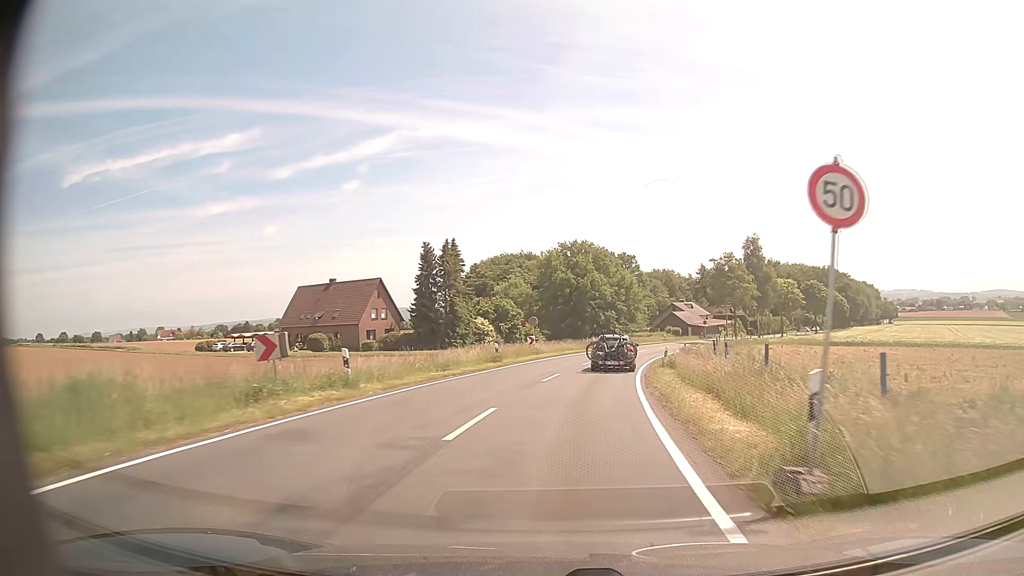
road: tertiary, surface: asphalt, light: Day
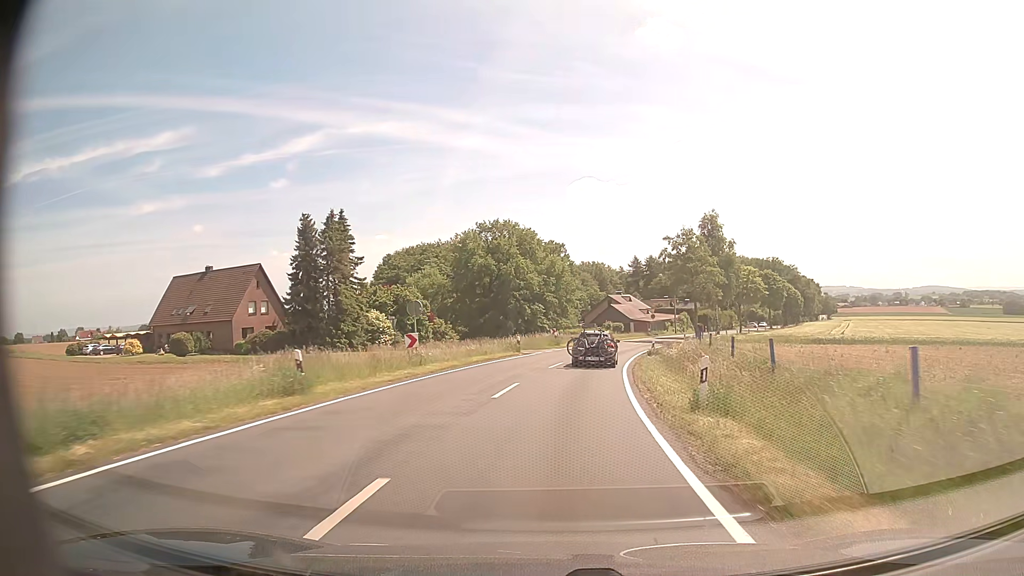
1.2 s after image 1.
(+1.0, +18.2) m; +6°
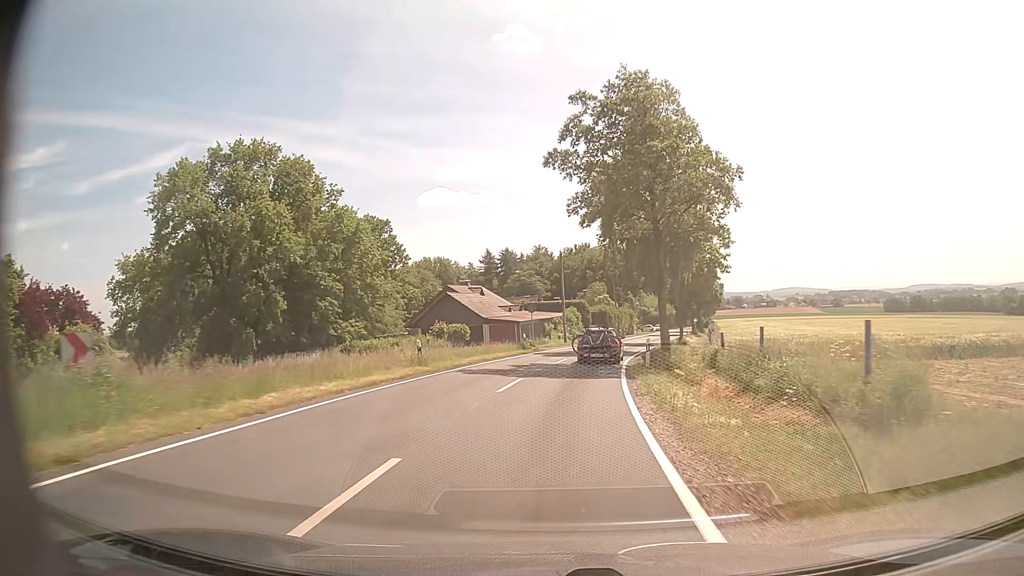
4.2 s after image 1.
(+5.5, +45.8) m; +12°
(0, +10) (+1, +20) (+2, +30) (+4, +40) (+6, +49) (+9, +59) (+11, +69) (+14, +78) (+16, +88) (+19, +98) m
